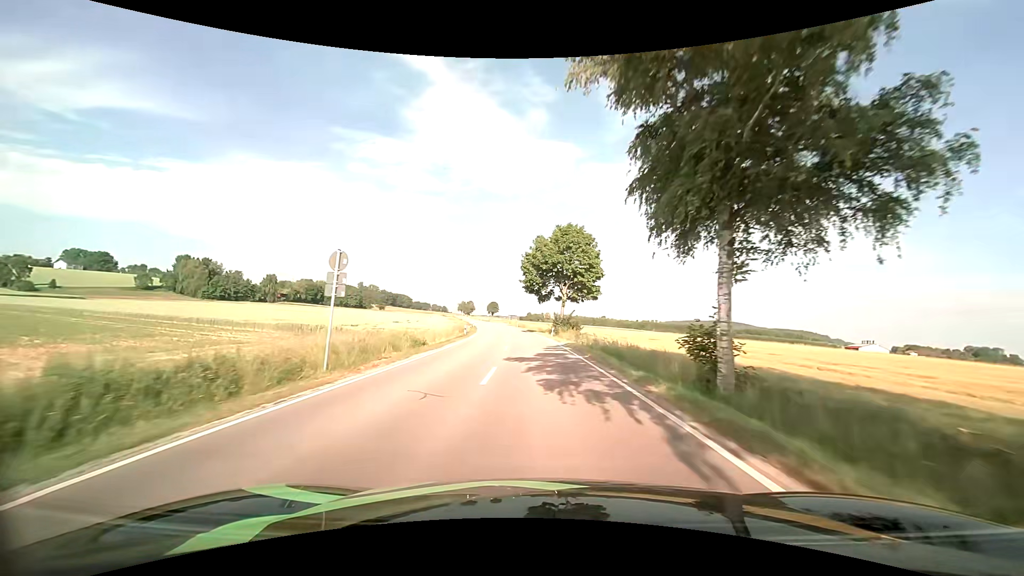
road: secondary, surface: asphalt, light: Day
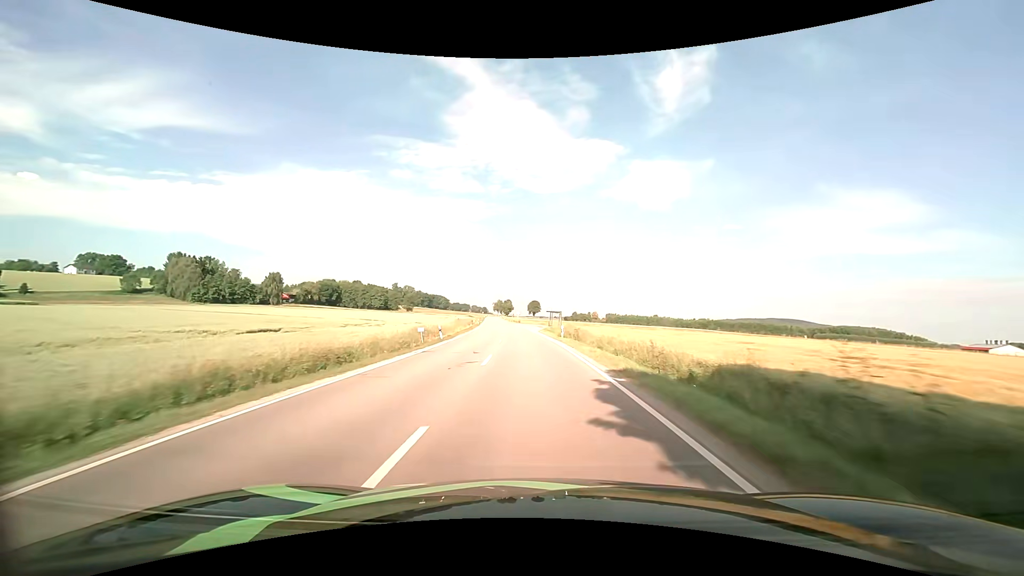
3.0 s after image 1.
(-2.3, +57.5) m; -5°
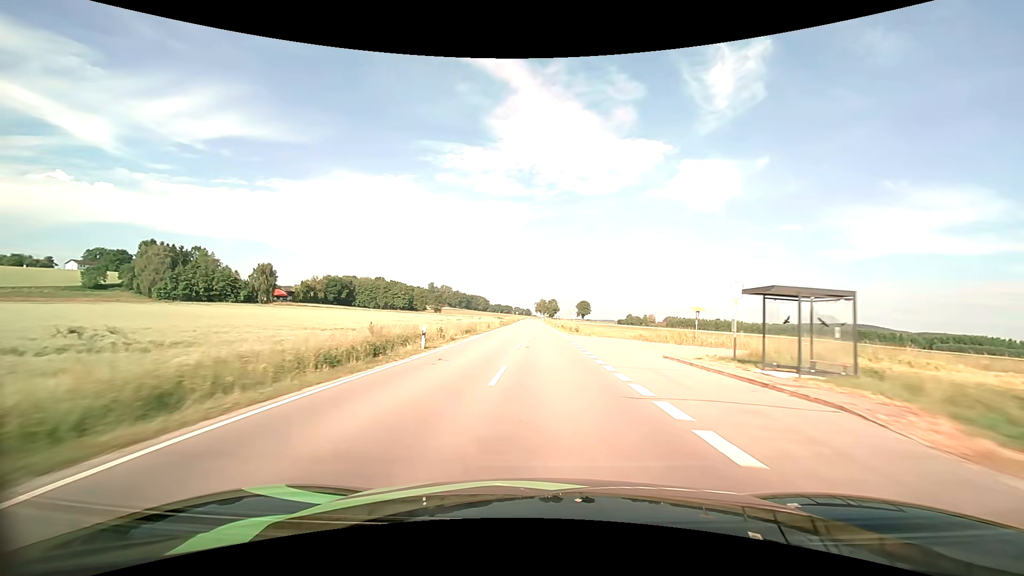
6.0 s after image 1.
(-3.7, +64.7) m; -5°
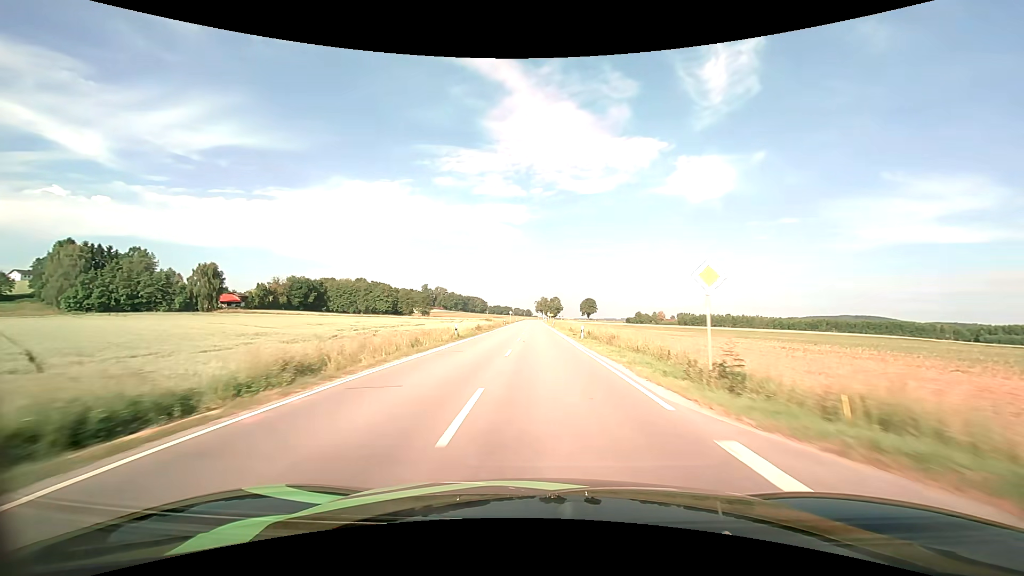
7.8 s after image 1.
(0.0, +41.2) m; 0°
(0, +10) (0, +20) (0, +30) (0, +40) (0, +50) (0, +60) (0, +70) (0, +80) (0, +90) (-1, +100) m
